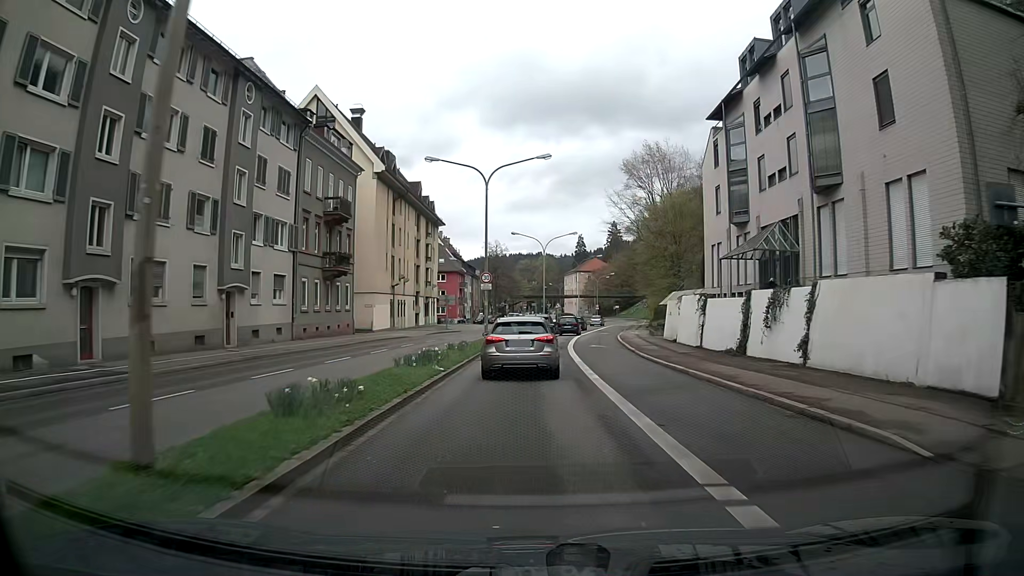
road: primary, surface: asphalt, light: Day
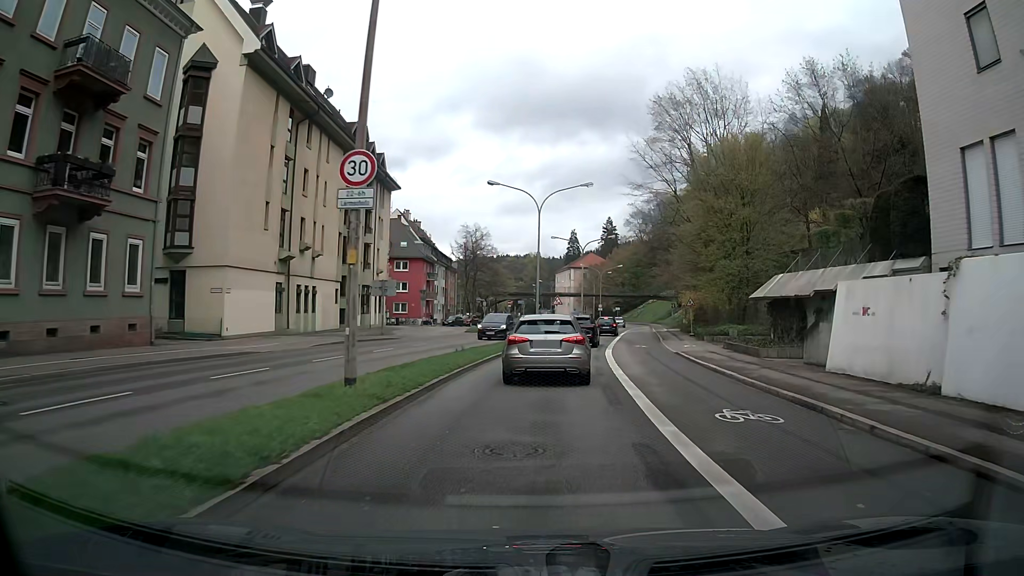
(0.0, +26.1) m; +1°
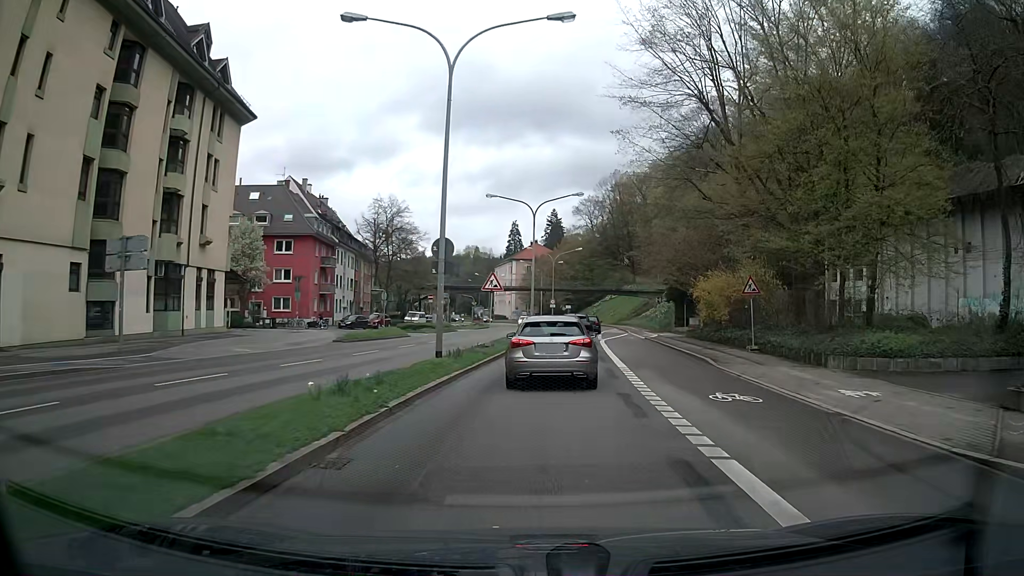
(+0.8, +25.0) m; +5°
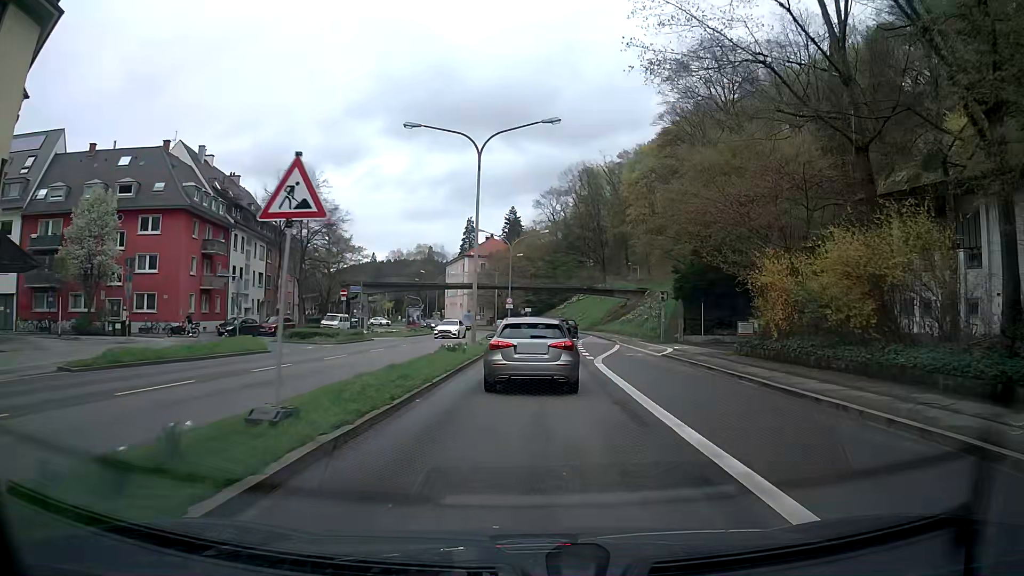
(+0.5, +18.8) m; +3°
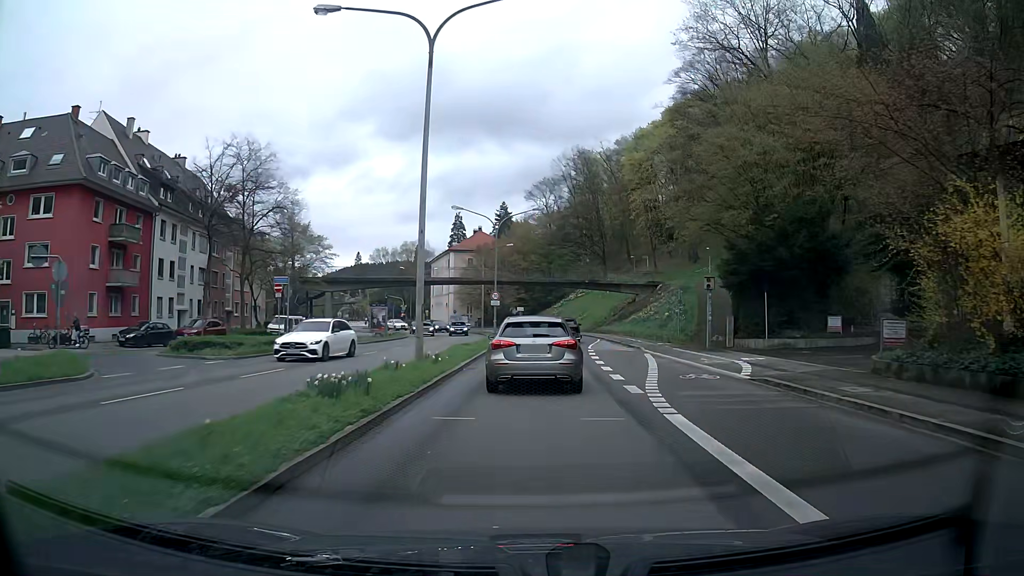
(+0.2, +12.4) m; +1°
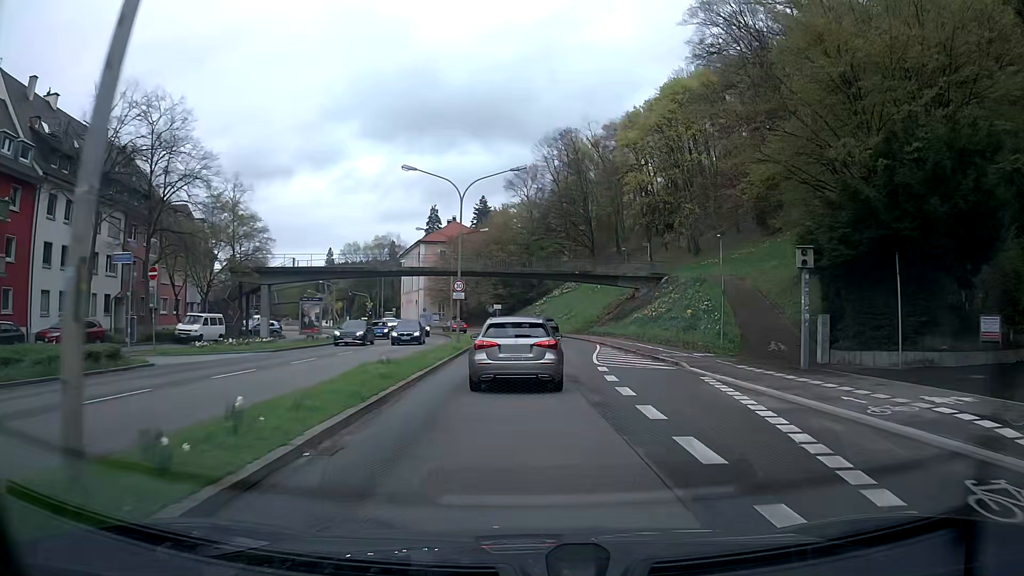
(+0.2, +12.5) m; +2°
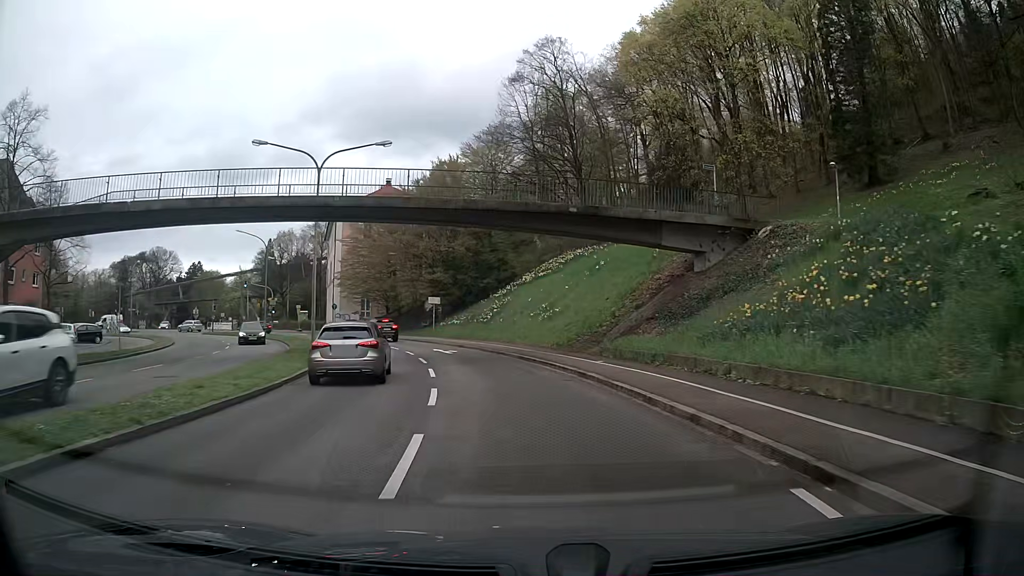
(+1.6, +33.1) m; +3°
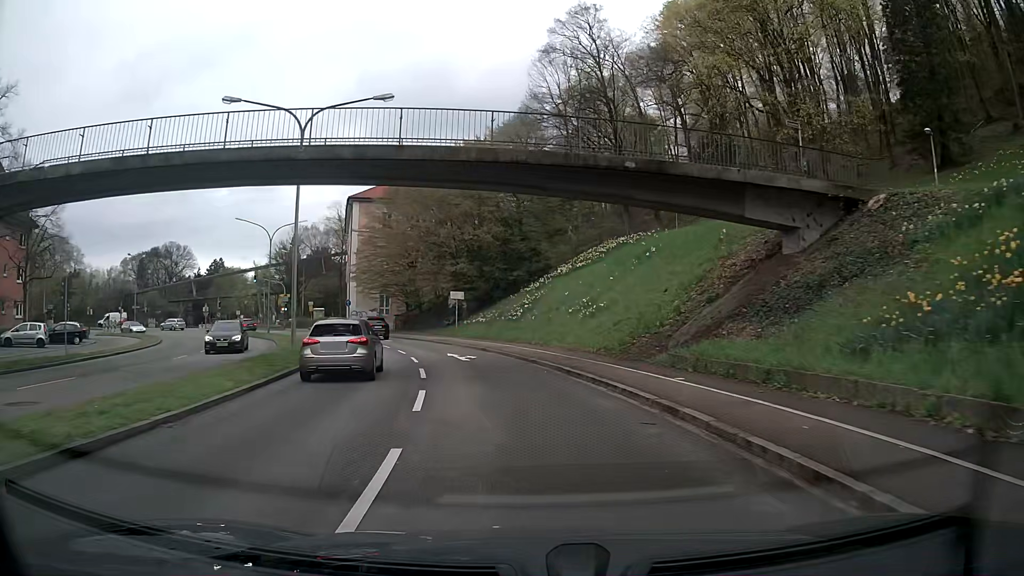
(-0.1, +7.0) m; -2°
(0, +10) (-2, +20) (-4, +30) (-7, +39) (-11, +48) (-16, +57) (-22, +65) (-29, +72) (-38, +77) (-47, +81) m
